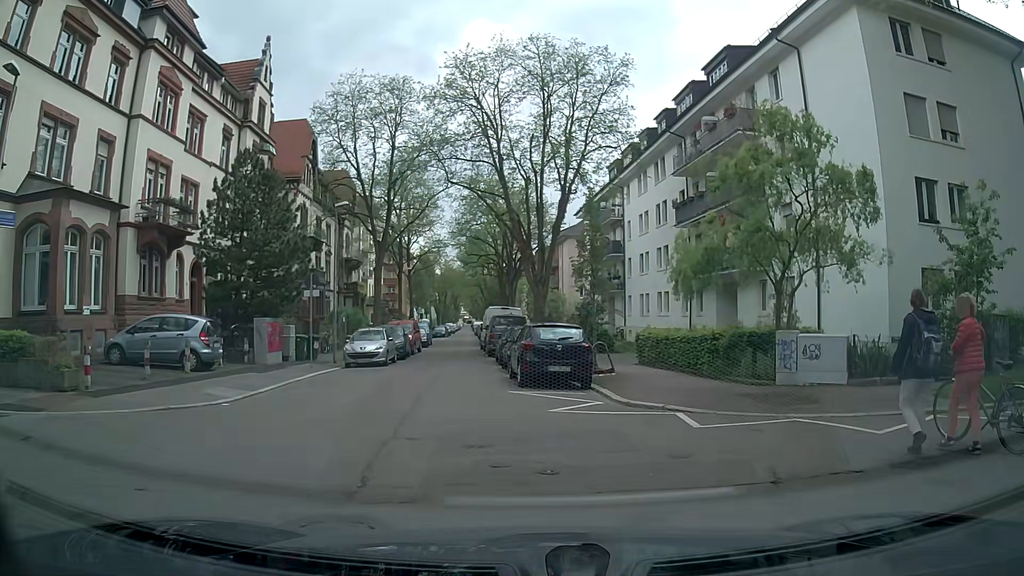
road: residential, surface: asphalt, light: Day
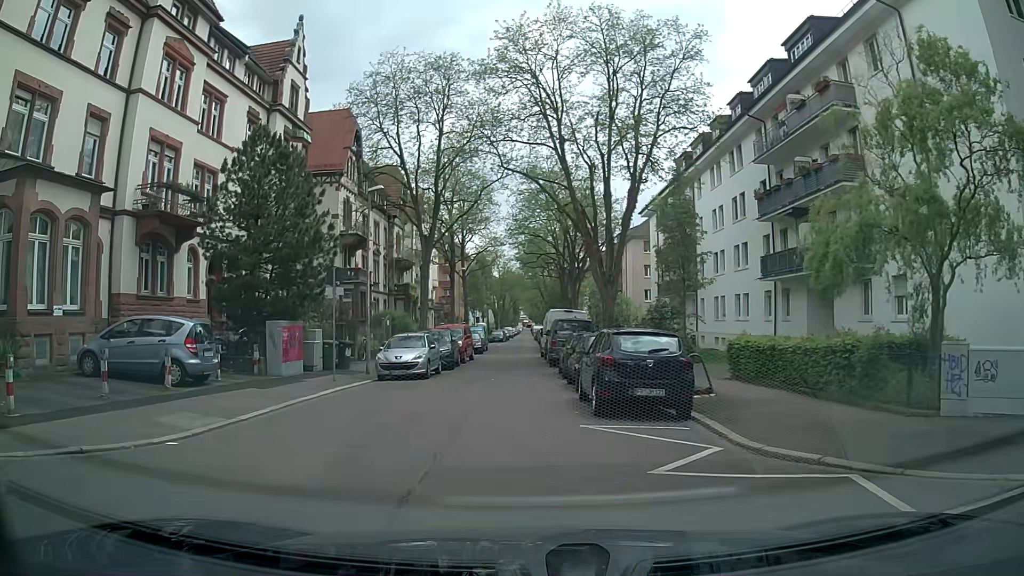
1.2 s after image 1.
(-0.2, +4.4) m; -6°
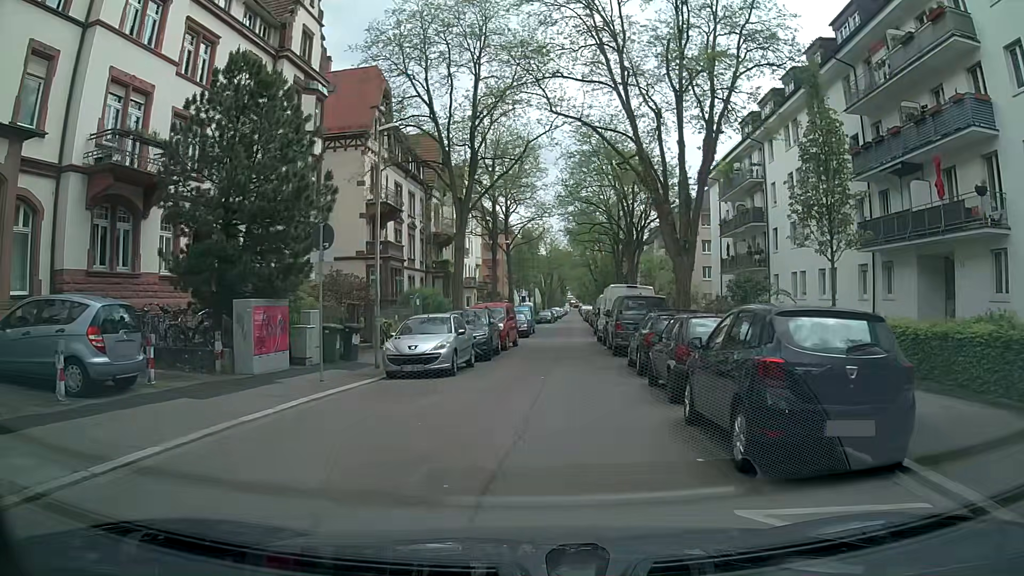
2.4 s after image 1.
(-0.2, +5.7) m; -4°
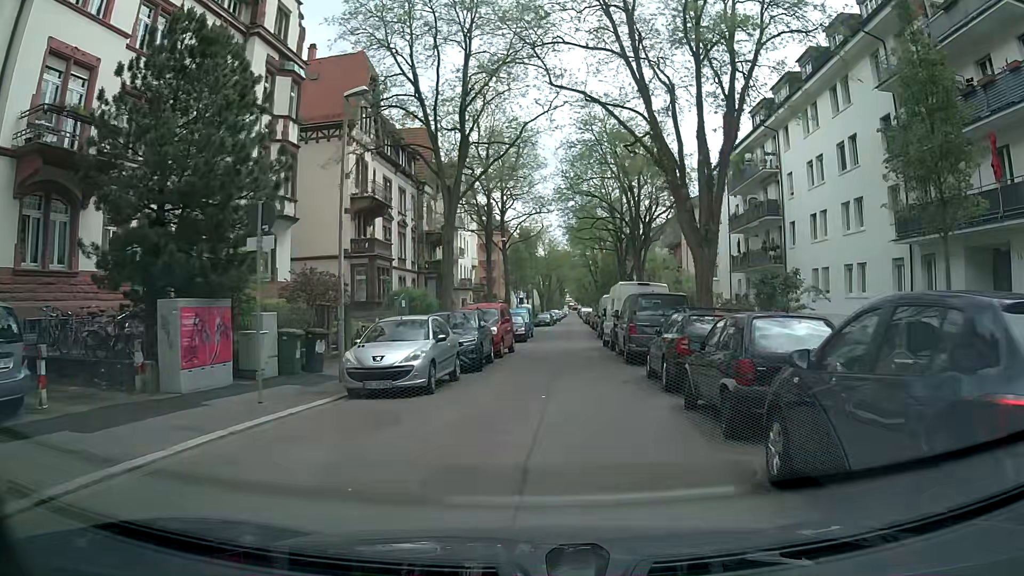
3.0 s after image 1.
(+0.1, +3.3) m; +1°
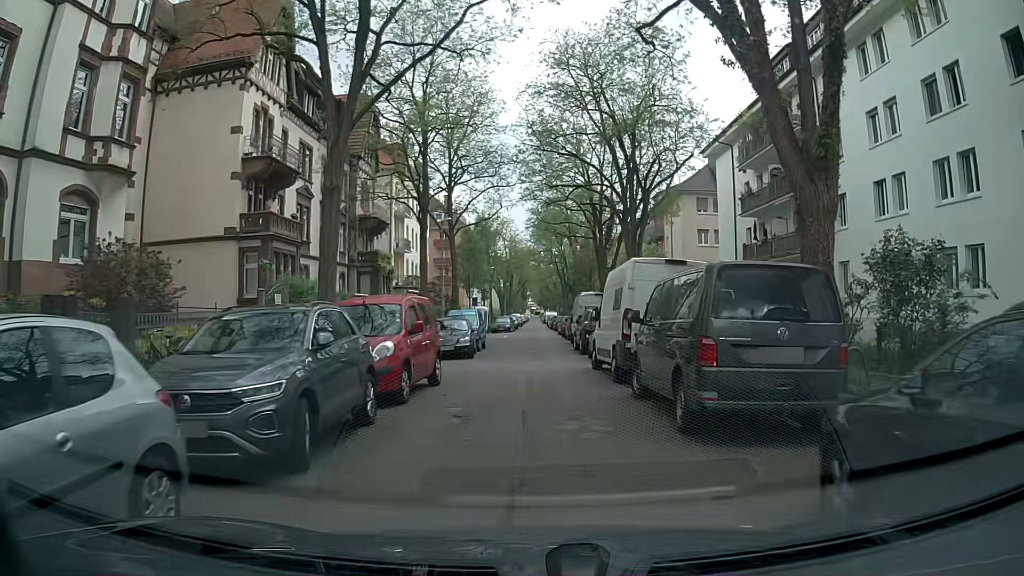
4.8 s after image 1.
(+0.5, +11.1) m; +4°
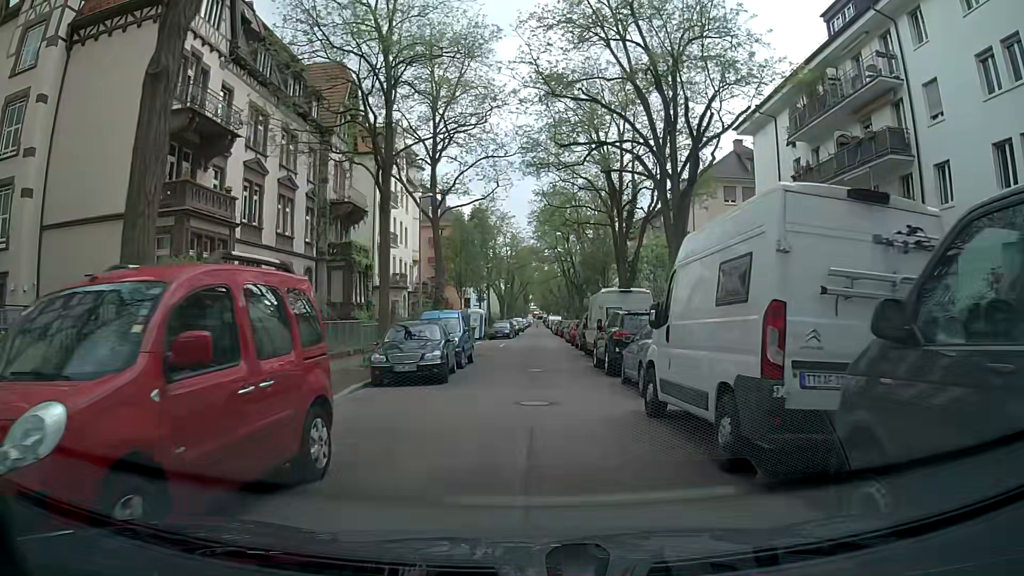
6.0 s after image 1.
(0.0, +7.8) m; 0°
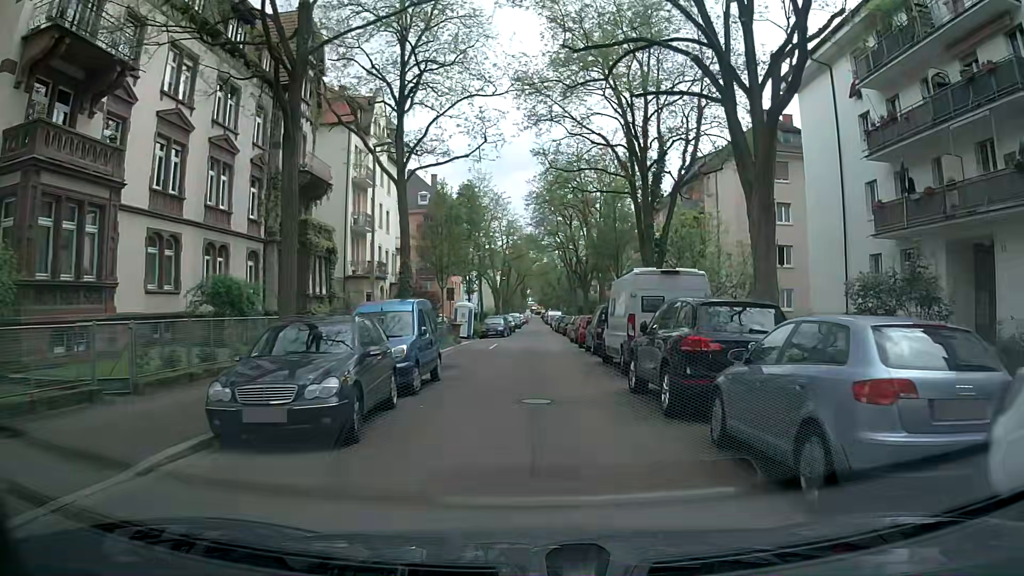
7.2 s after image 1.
(0.0, +7.8) m; -1°
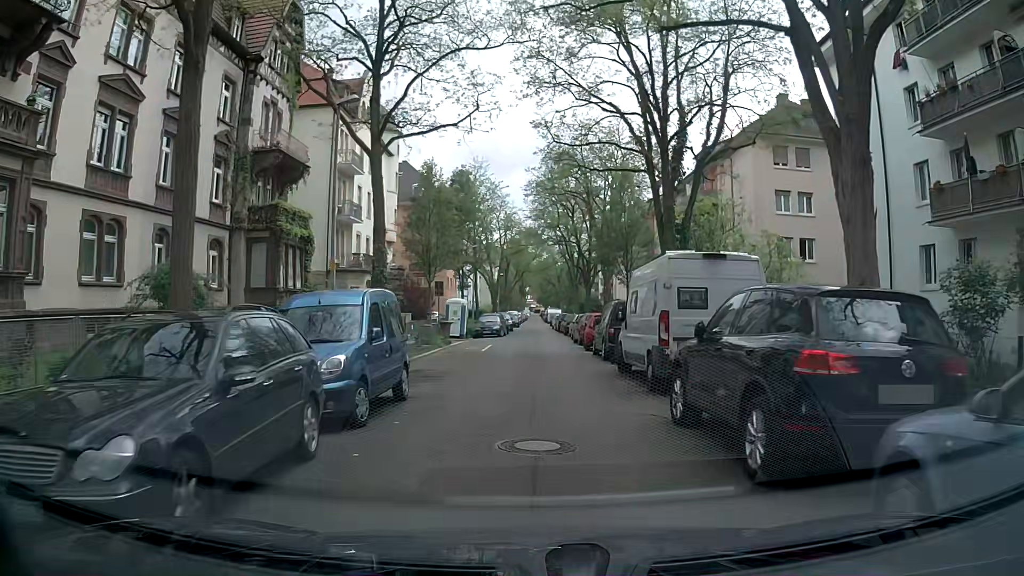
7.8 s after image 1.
(0.0, +3.9) m; 0°
